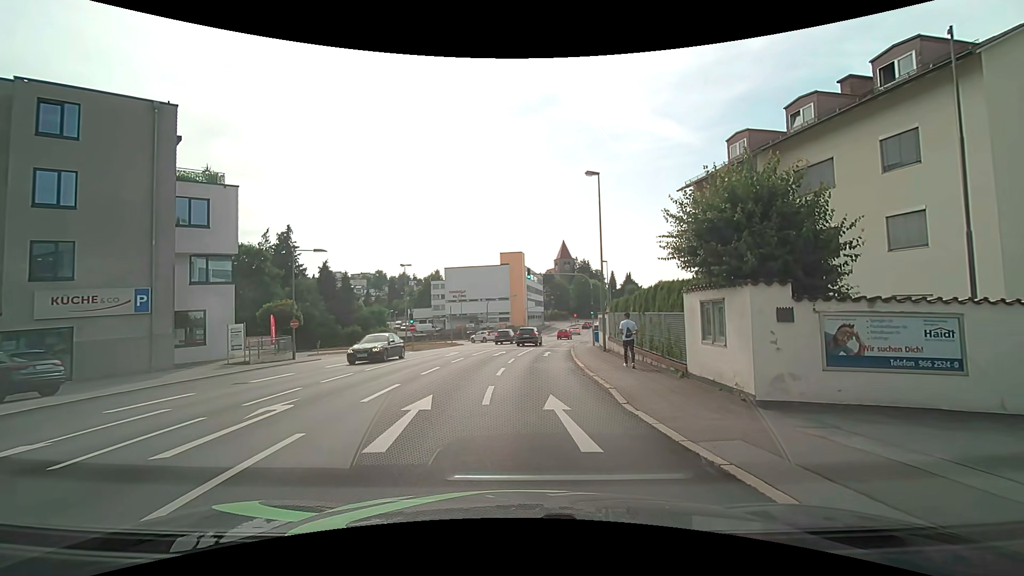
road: tertiary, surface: asphalt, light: Day
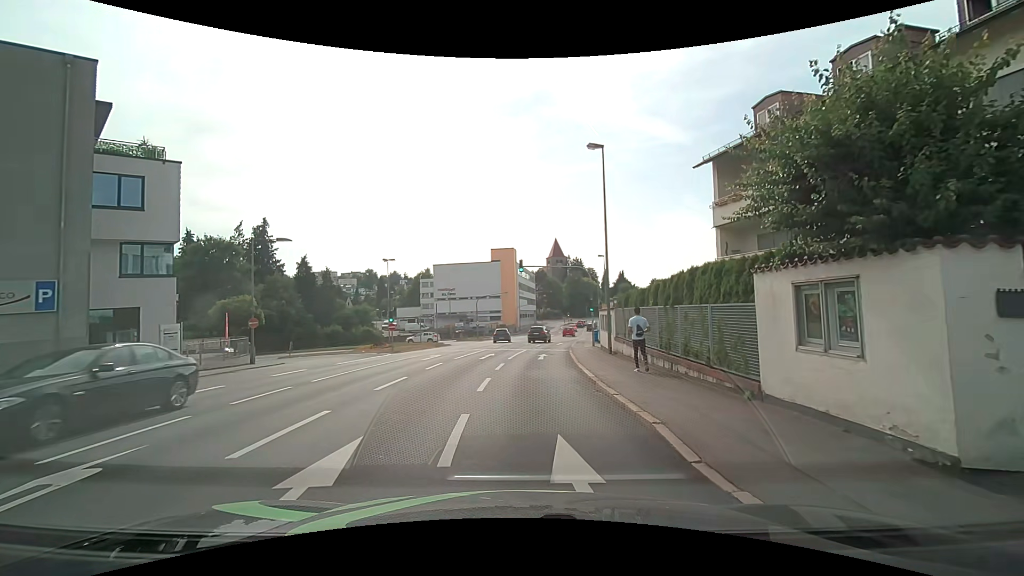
(+0.1, +4.3) m; +1°
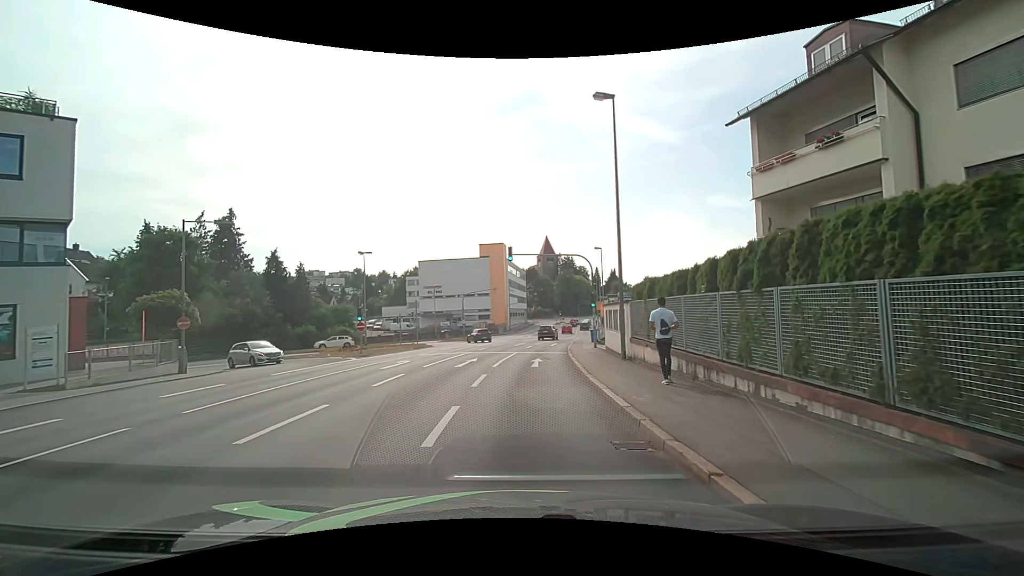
(0.0, +5.4) m; +1°
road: tertiary_link
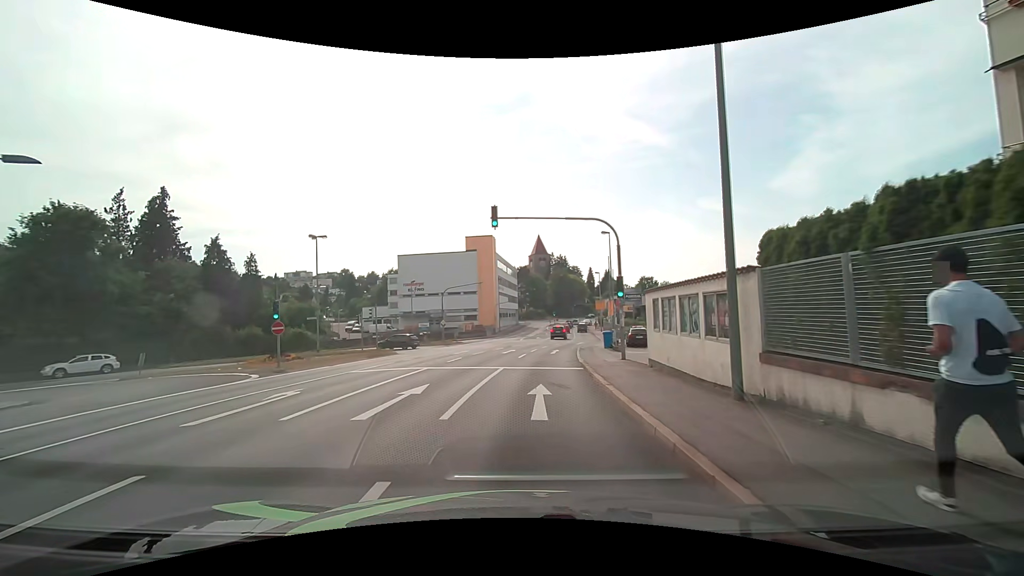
(+0.1, +10.6) m; +1°
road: tertiary
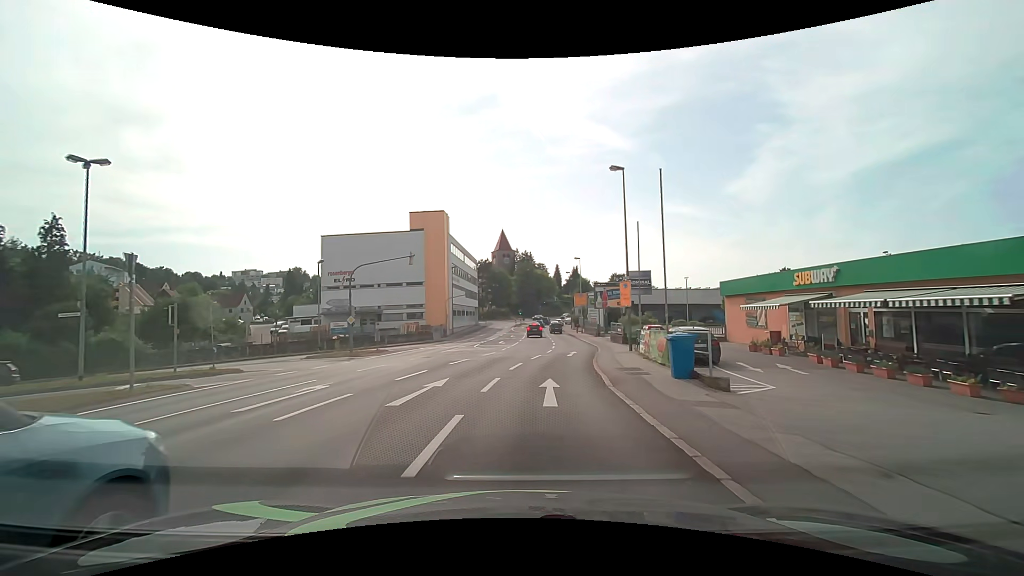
(+0.5, +19.7) m; +4°
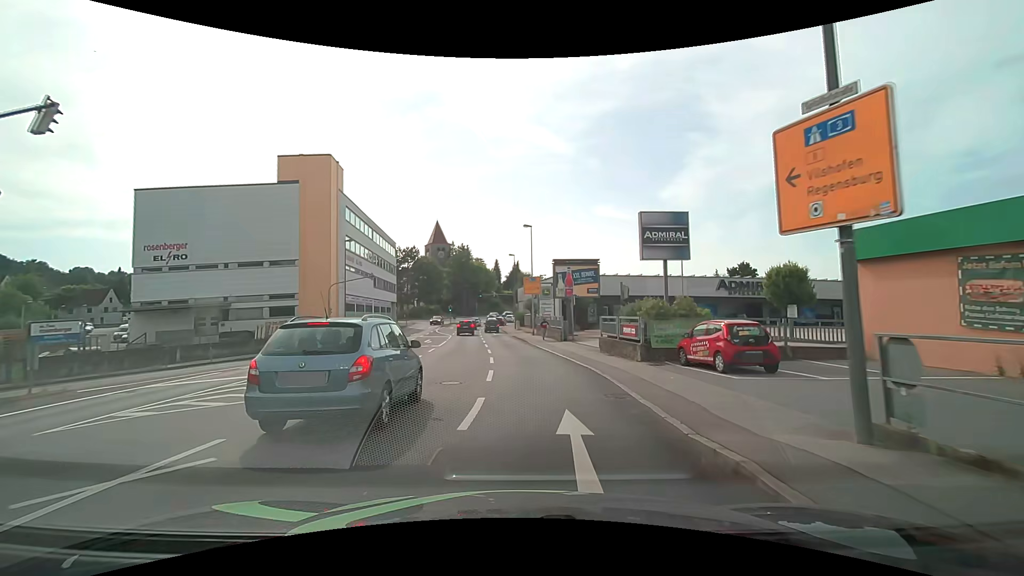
(+1.4, +22.0) m; +7°
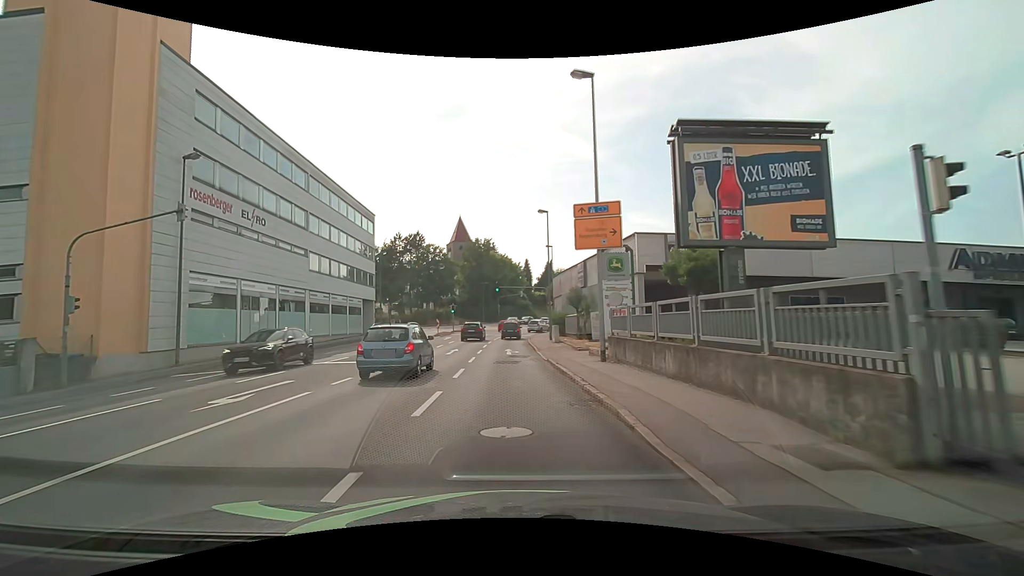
(-0.3, +29.1) m; -4°
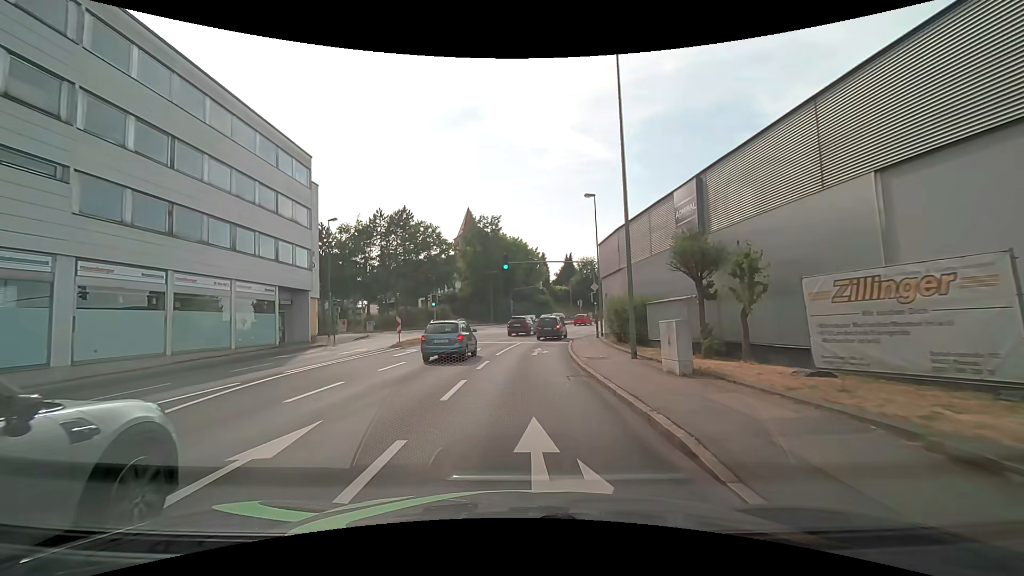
(-0.5, +22.8) m; -1°
(0, +10) (0, +20) (0, +30) (+1, +40) (+3, +50) (+7, +59) (+10, +68) (+15, +77) (+20, +86) (+24, +95) m
